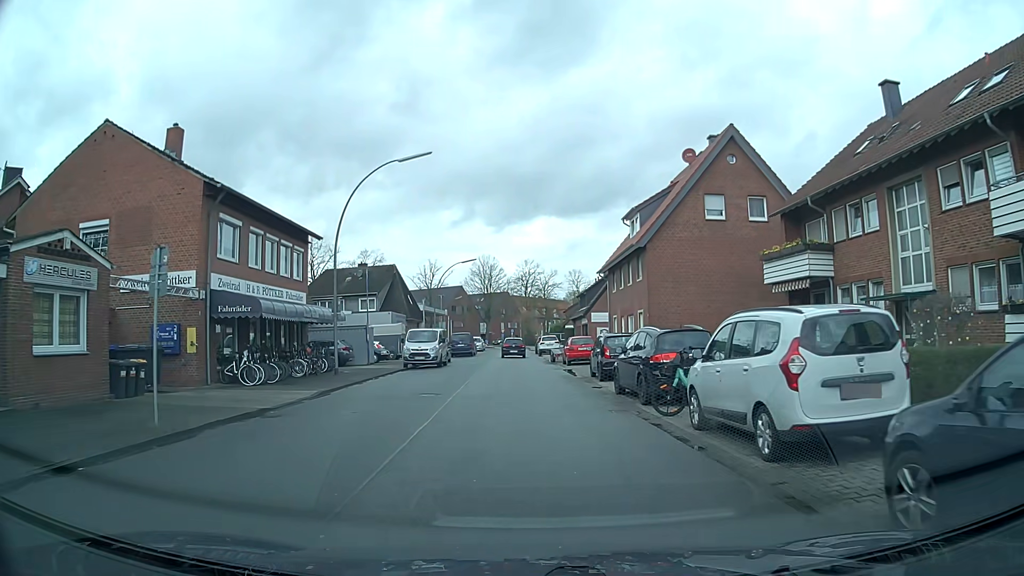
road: residential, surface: asphalt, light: Day
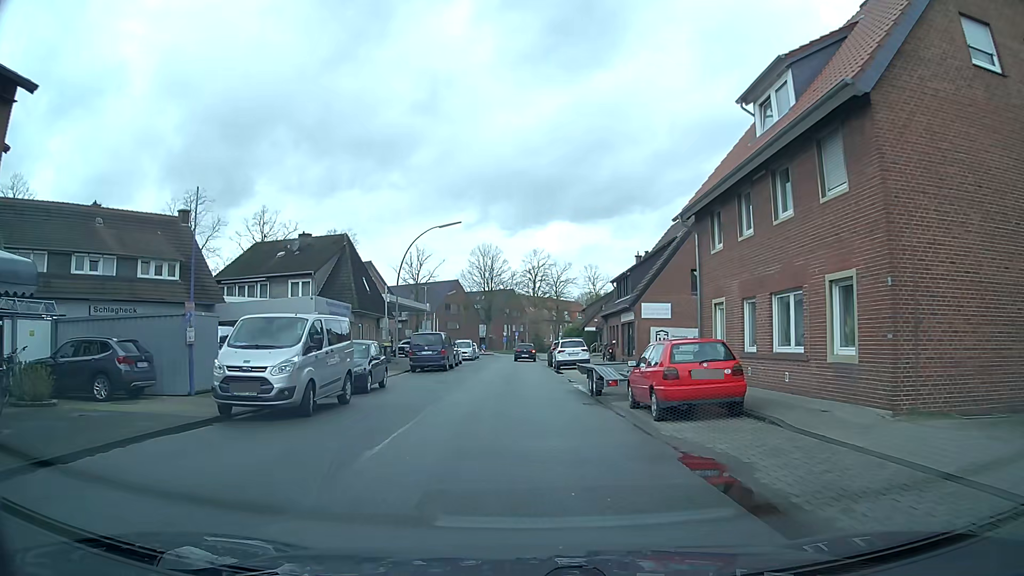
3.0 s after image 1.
(-0.1, +22.1) m; -1°
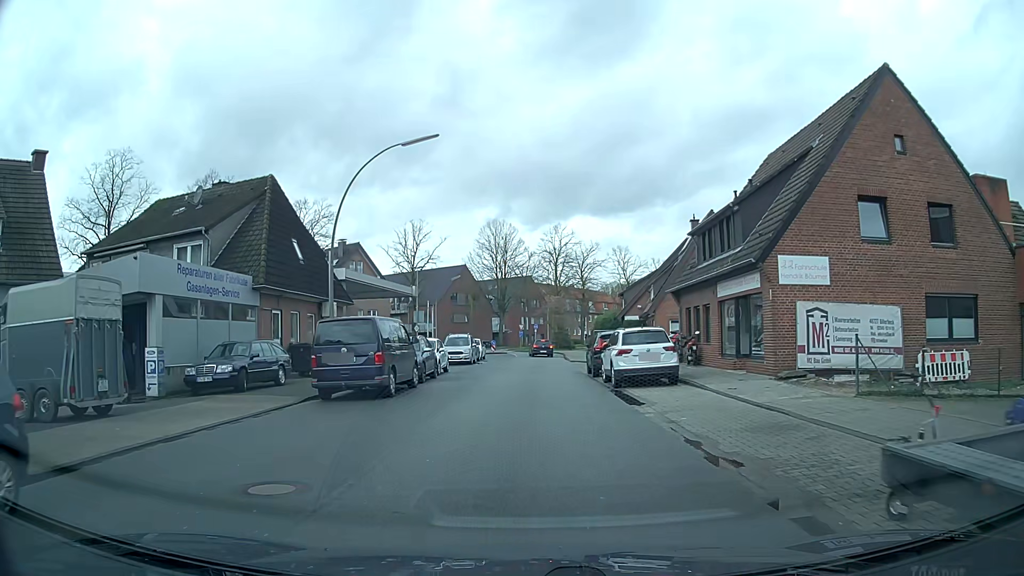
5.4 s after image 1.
(-0.1, +17.8) m; 0°
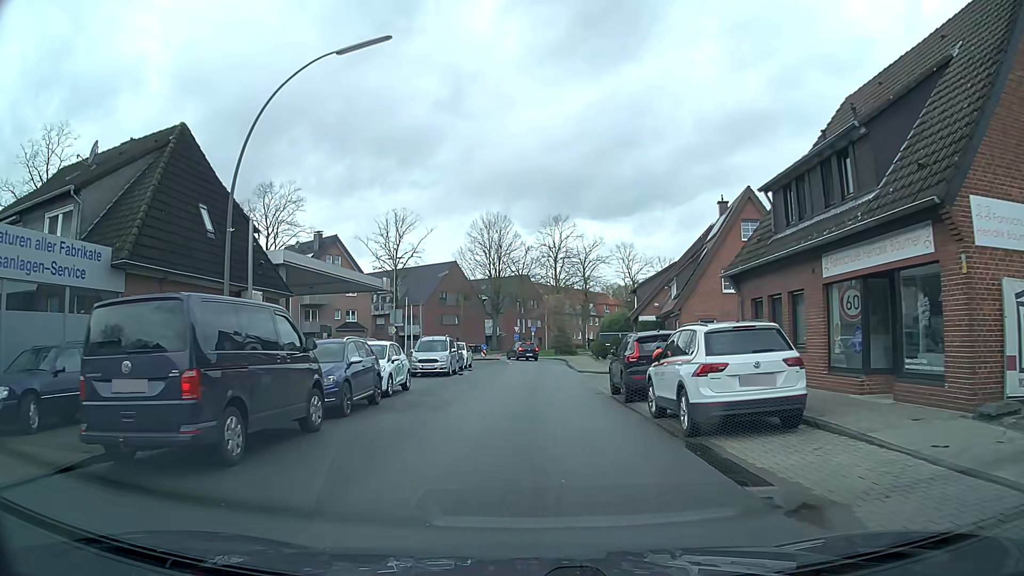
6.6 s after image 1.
(-0.1, +9.1) m; 0°
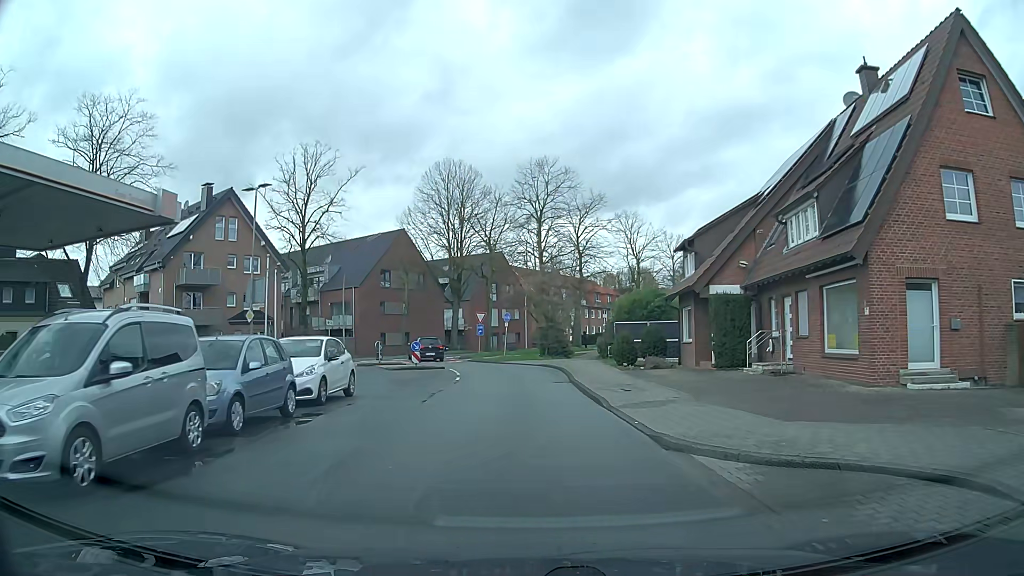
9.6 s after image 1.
(+0.3, +23.8) m; +1°
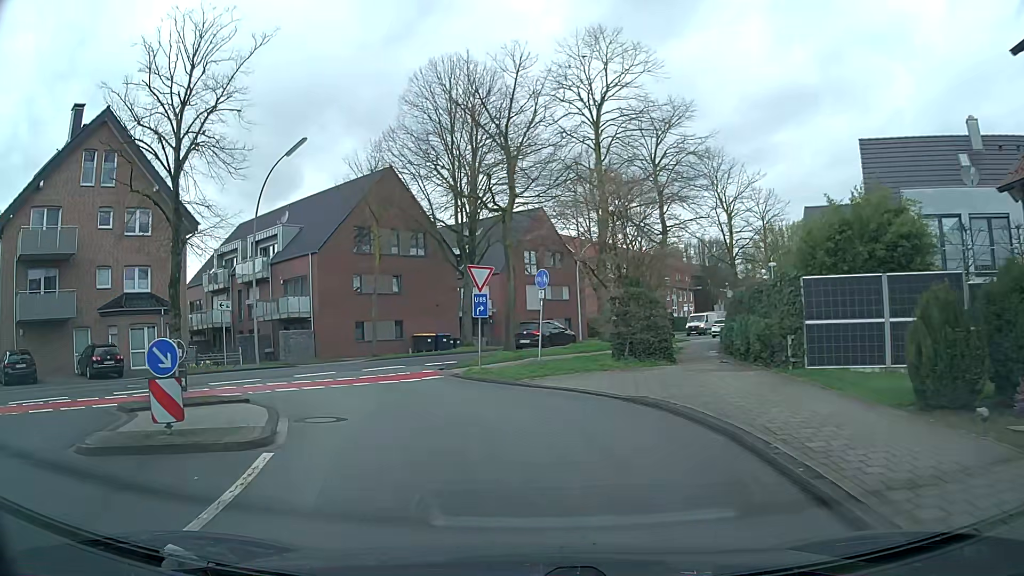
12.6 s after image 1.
(+0.2, +22.8) m; -5°
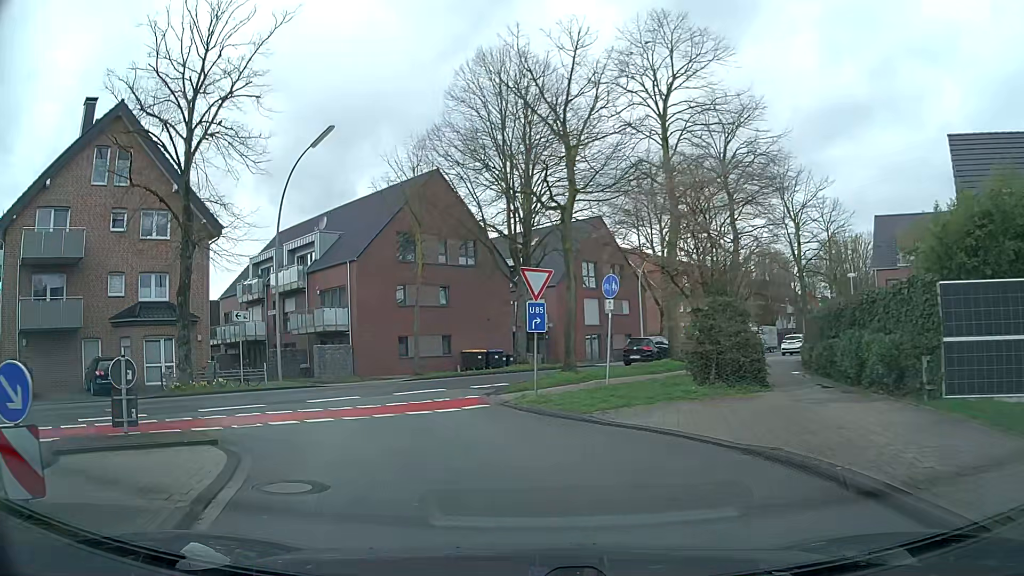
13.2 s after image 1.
(-0.1, +3.5) m; -4°
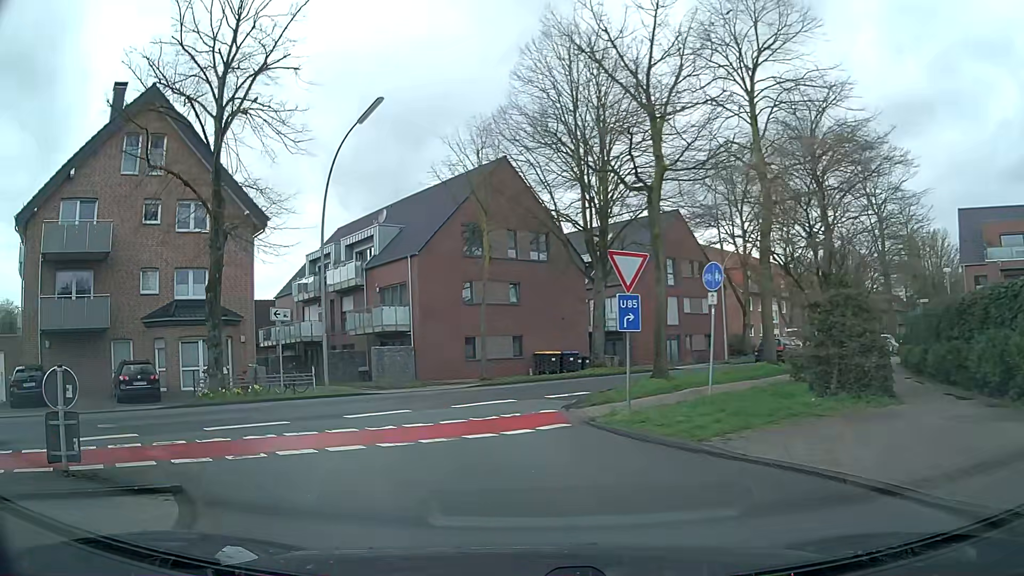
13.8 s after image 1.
(-0.1, +2.9) m; -6°
